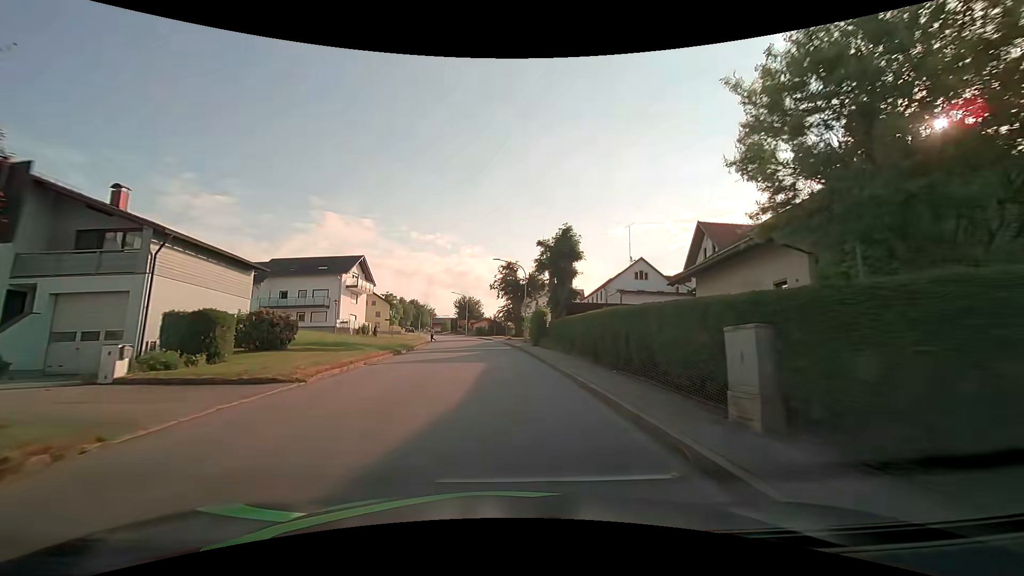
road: tertiary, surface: asphalt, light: Day
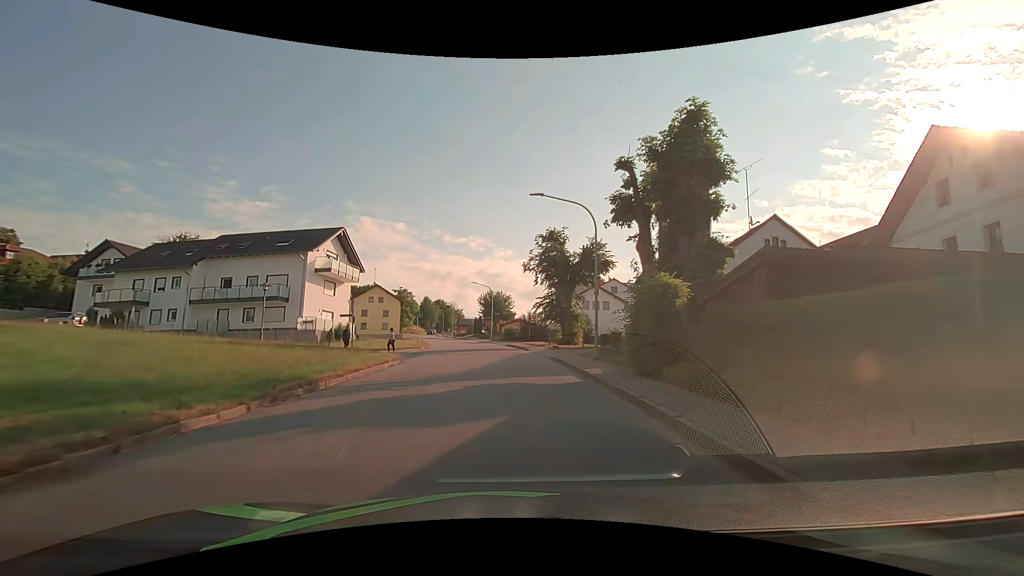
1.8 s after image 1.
(-0.8, +21.8) m; -4°
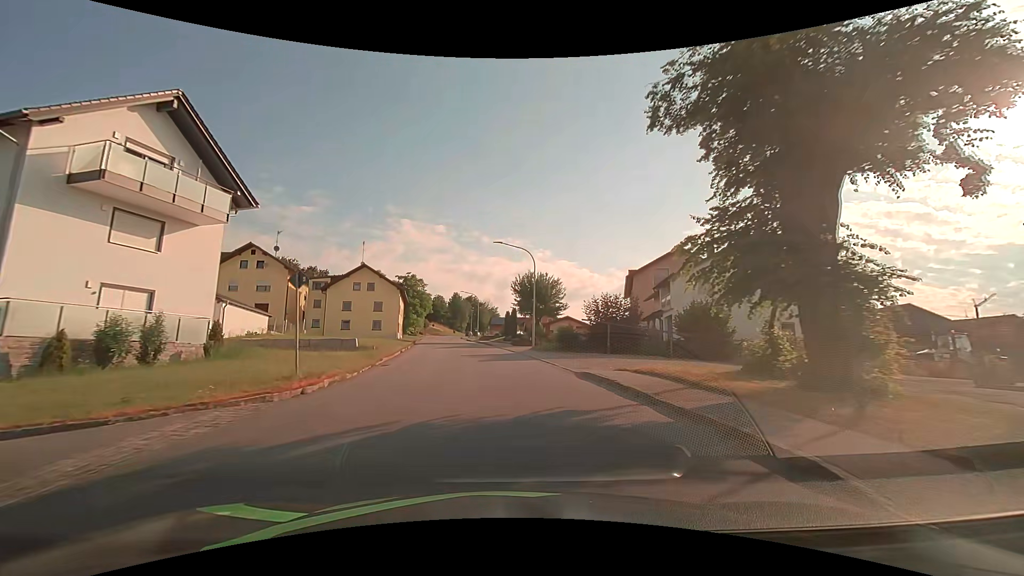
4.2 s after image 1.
(-1.1, +29.8) m; -5°
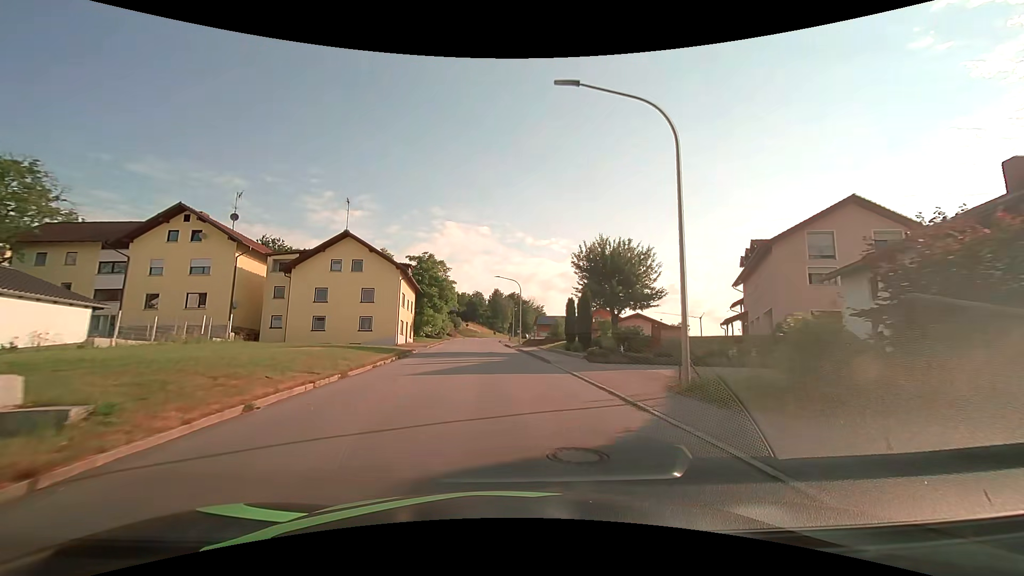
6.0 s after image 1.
(-1.0, +22.6) m; -5°
(0, +10) (-1, +20) (-1, +30) (-1, +40) (-2, +50) (-3, +60) (-3, +70) (-3, +80) (-3, +90) (-3, +100) m
